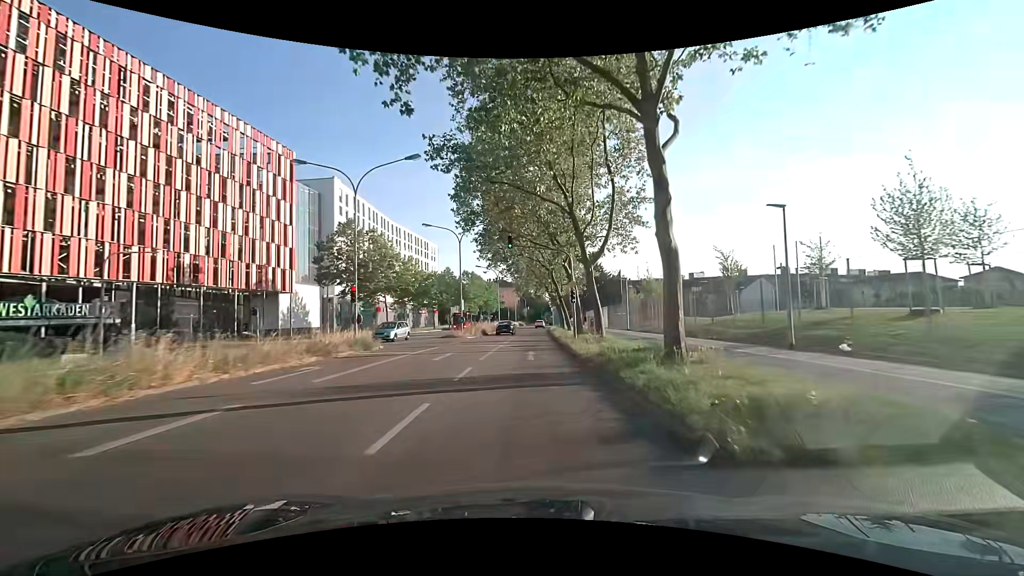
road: secondary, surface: asphalt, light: Day
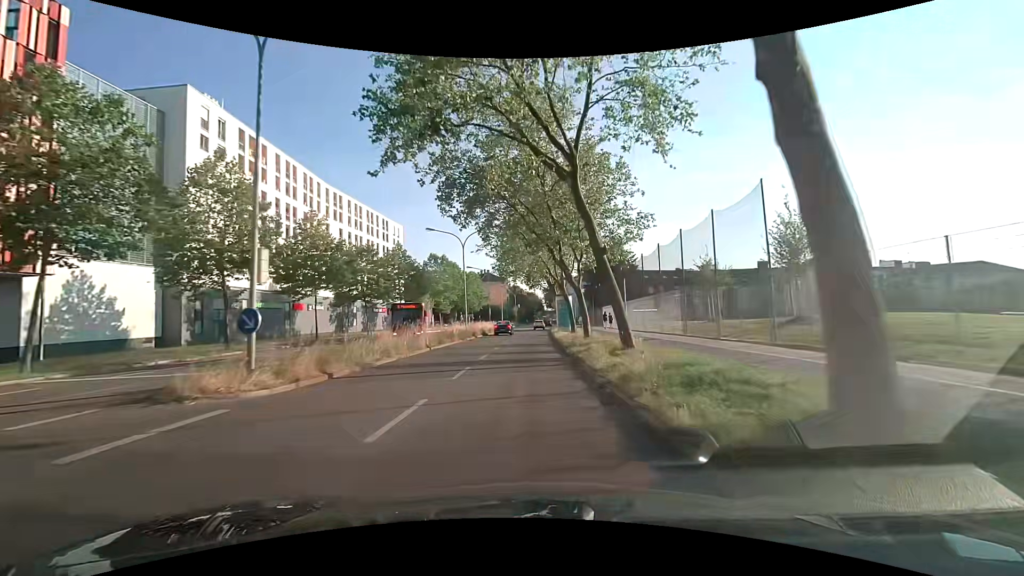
(+0.3, +31.1) m; +1°
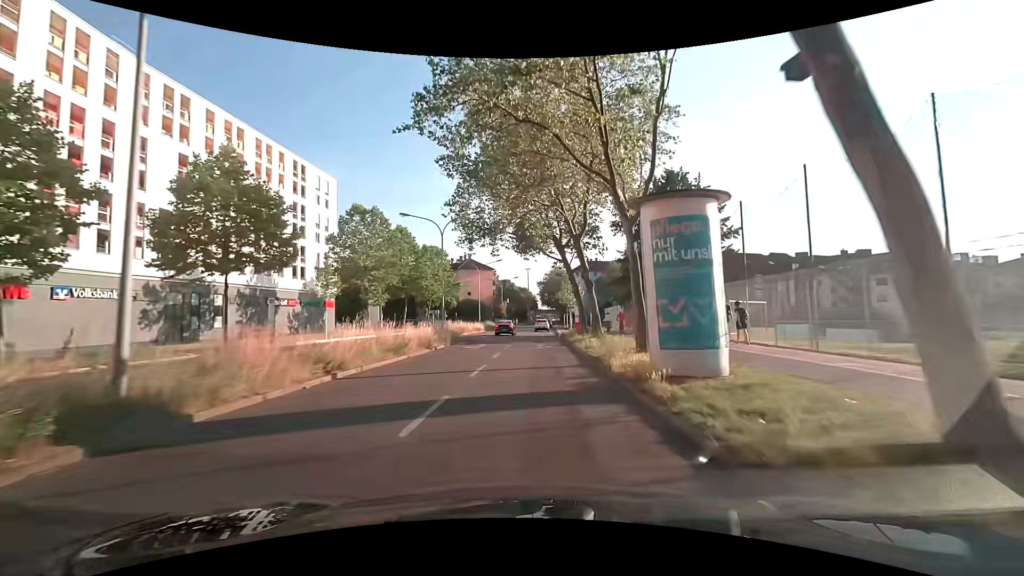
(+0.1, +37.1) m; +1°
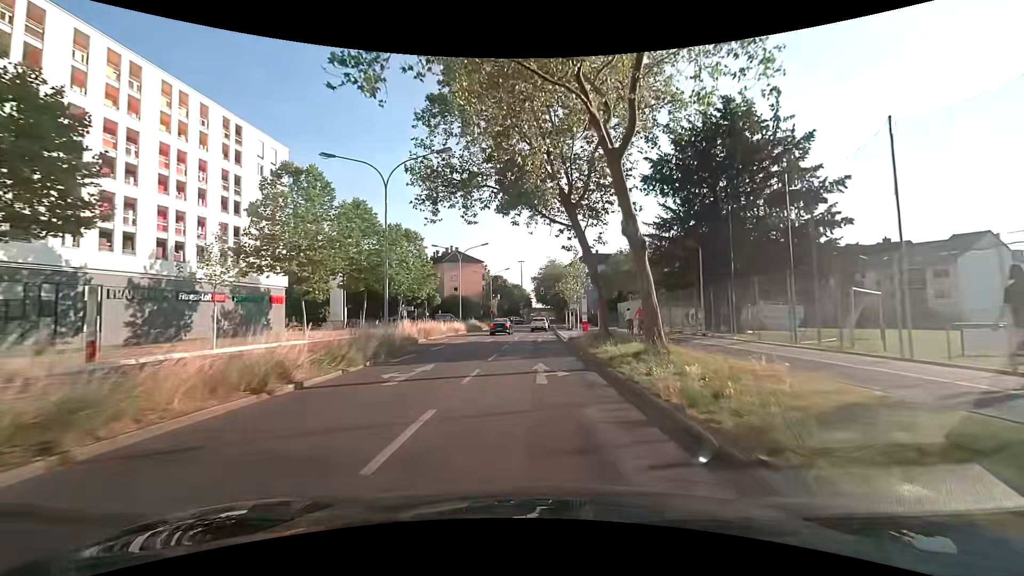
(0.0, +13.8) m; +1°
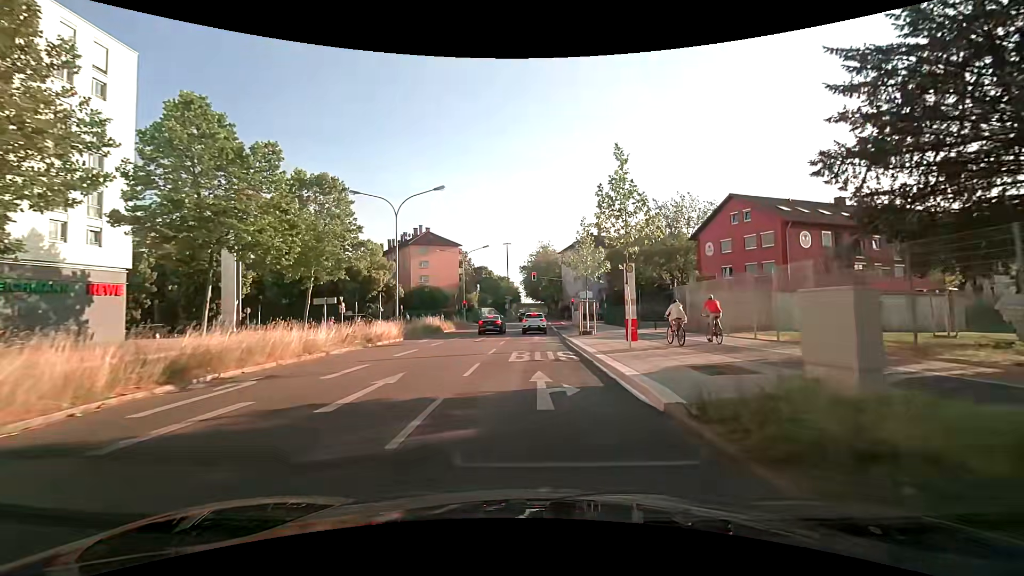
(+0.2, +23.0) m; +1°
(0, +10) (0, +20) (0, +30) (+1, +40) (+1, +50) (+1, +60) (+2, +70) (+2, +80) (+2, +90) (+3, +100) m
